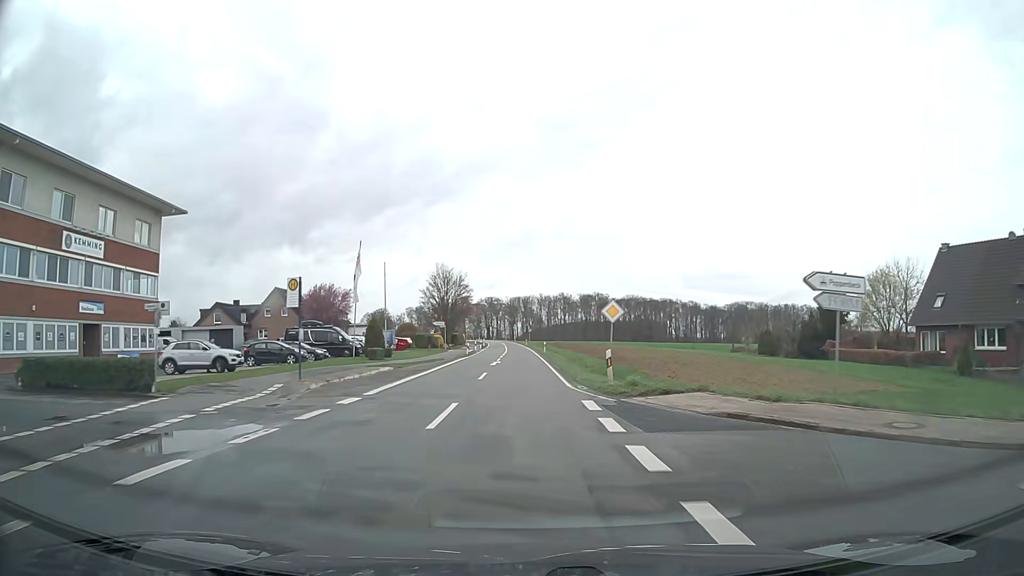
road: secondary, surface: asphalt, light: Day
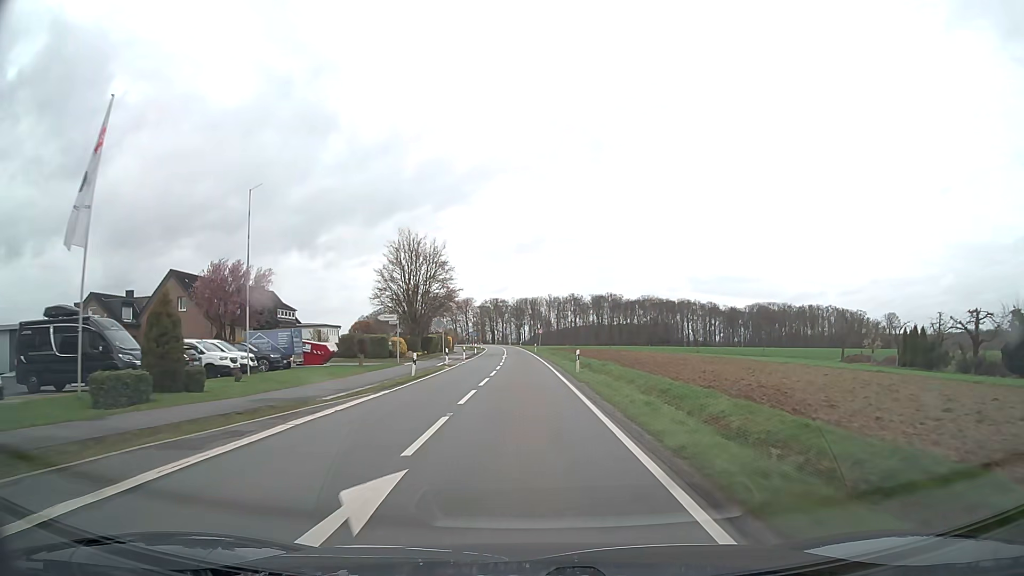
(-0.4, +32.2) m; -1°
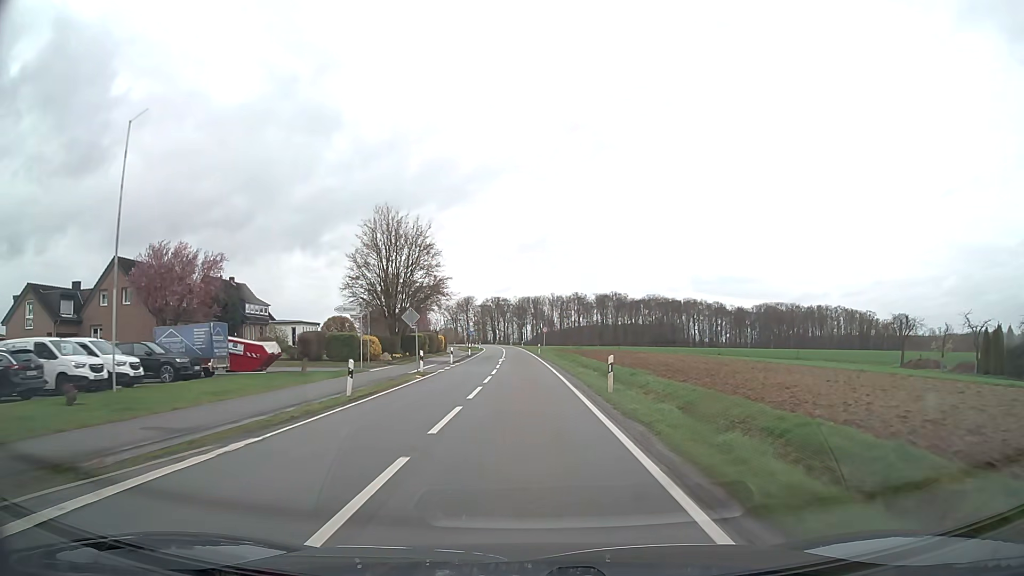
(0.0, +10.8) m; 0°
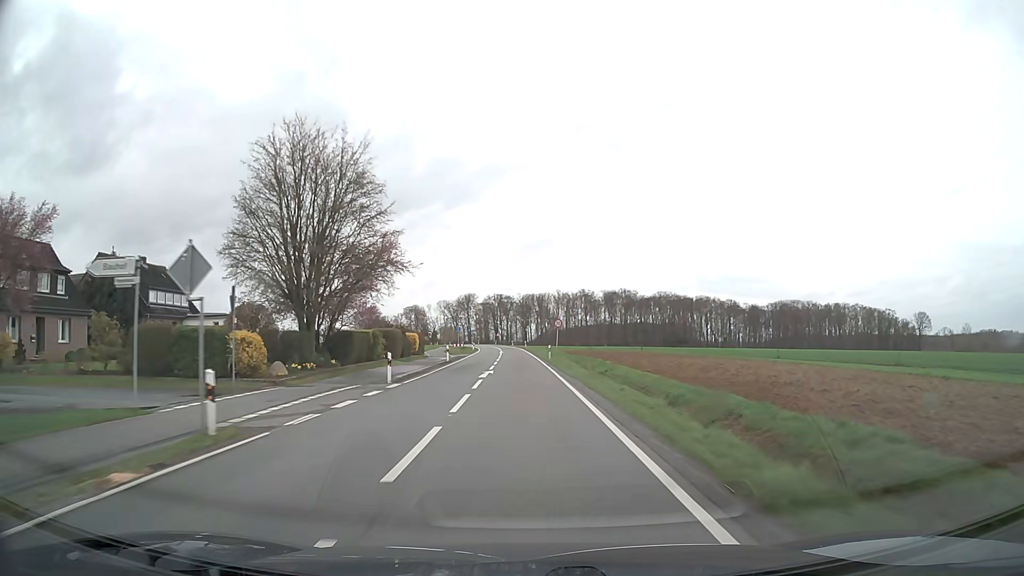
(-0.1, +21.3) m; 0°
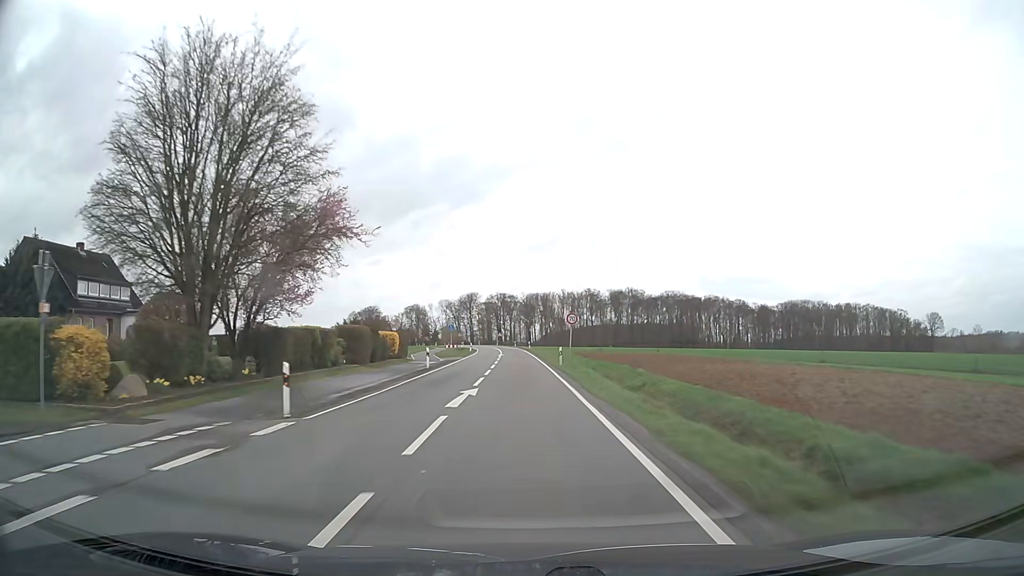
(-0.1, +10.7) m; 0°
